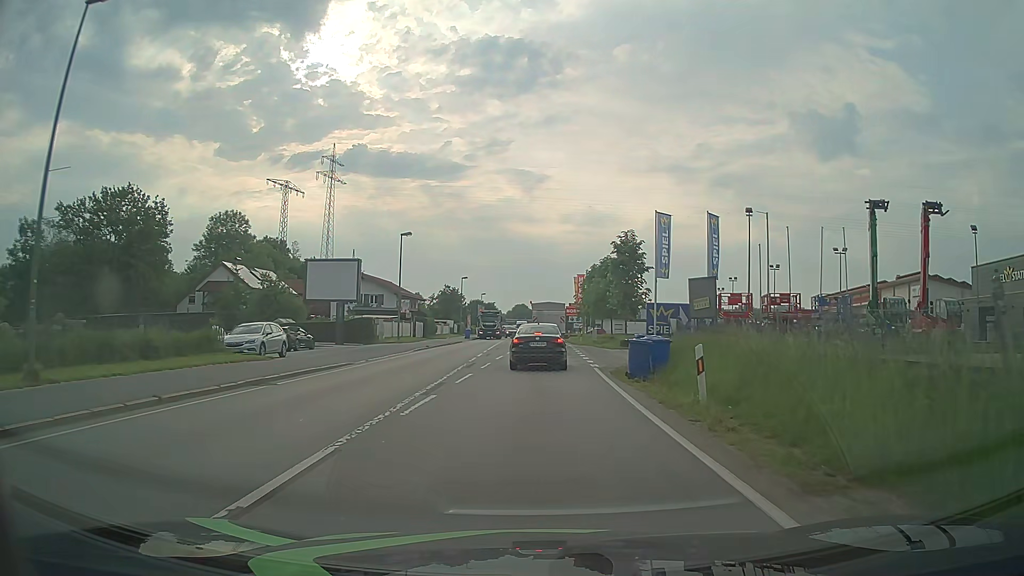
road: primary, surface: asphalt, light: Day
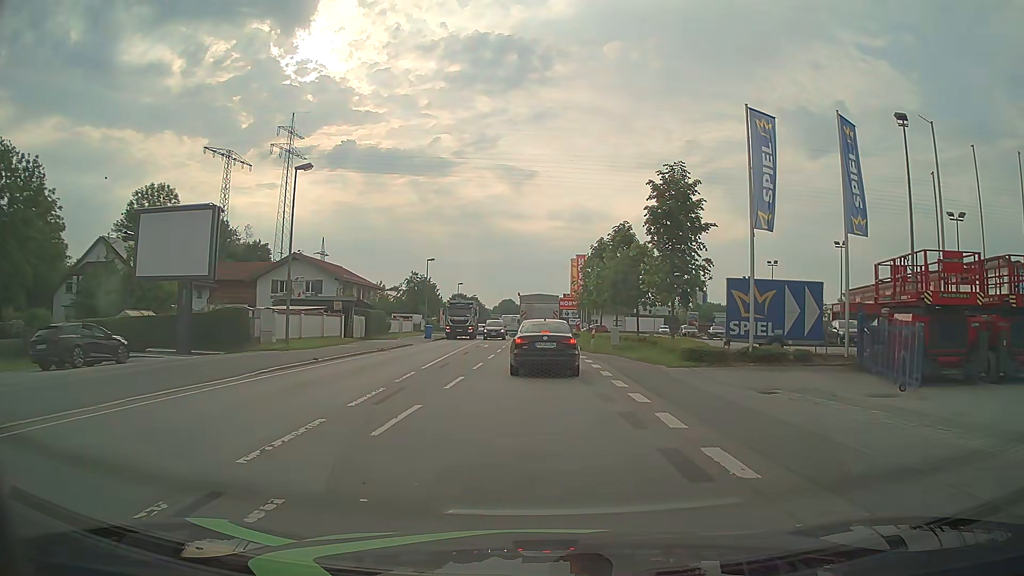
(+0.2, +19.9) m; +1°
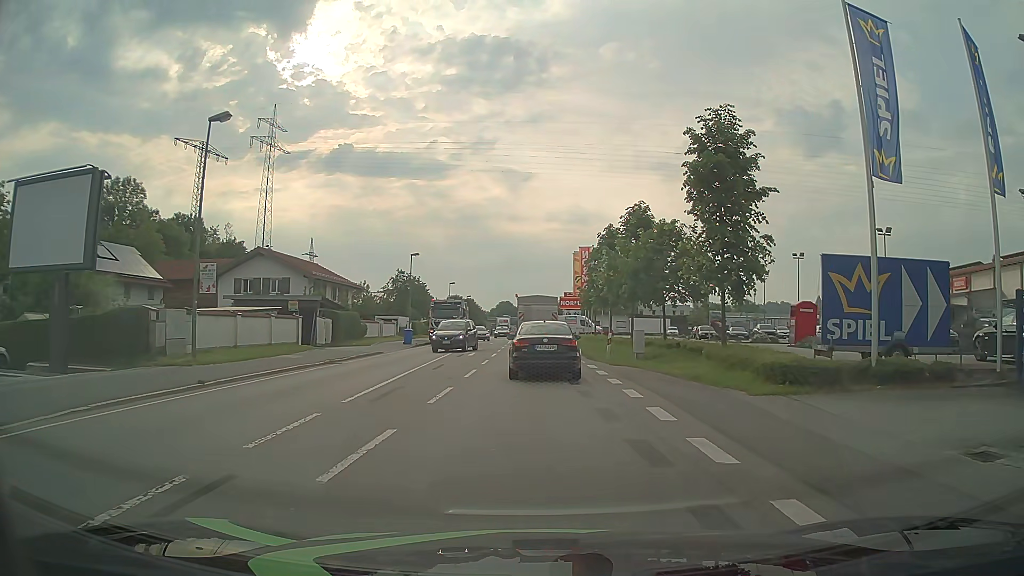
(0.0, +8.1) m; +1°
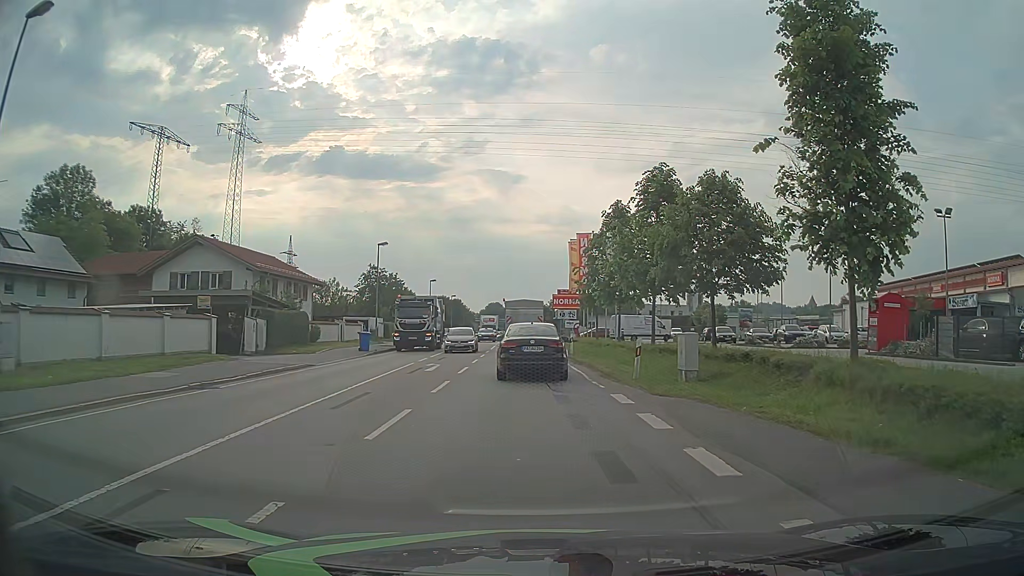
(-0.1, +9.6) m; +1°
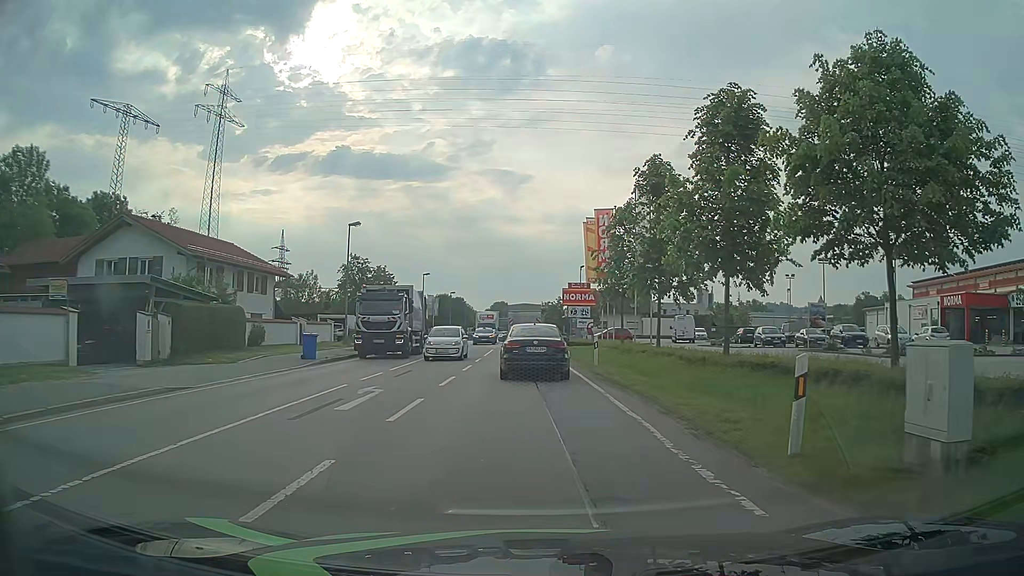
(-0.1, +10.3) m; -2°
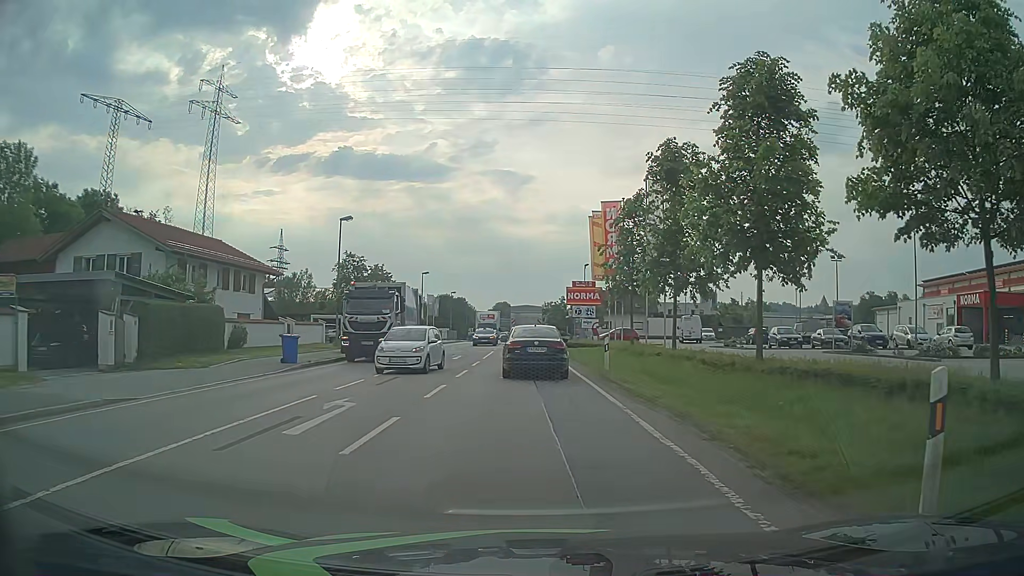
(0.0, +2.6) m; +1°
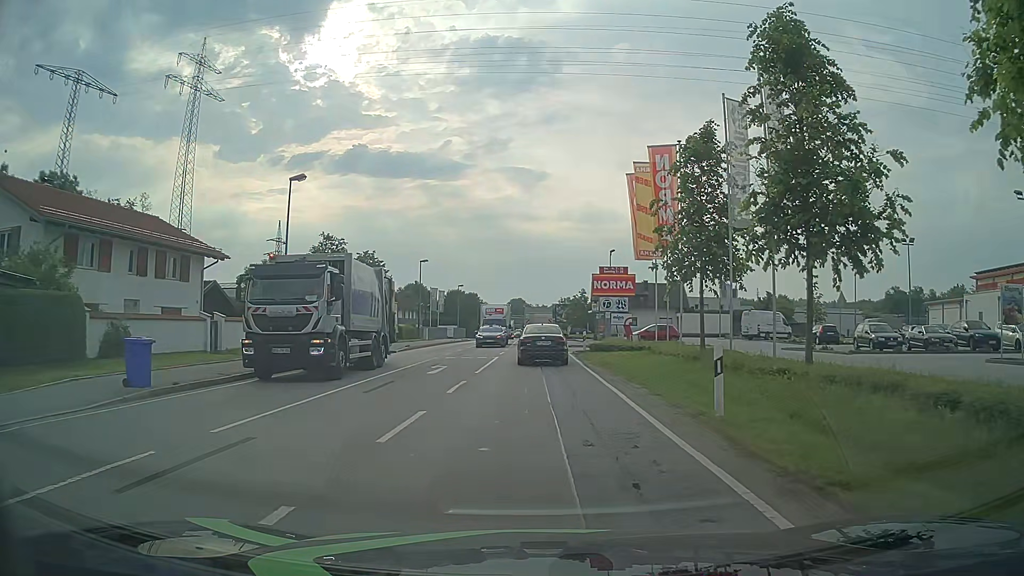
(-0.1, +11.3) m; -1°
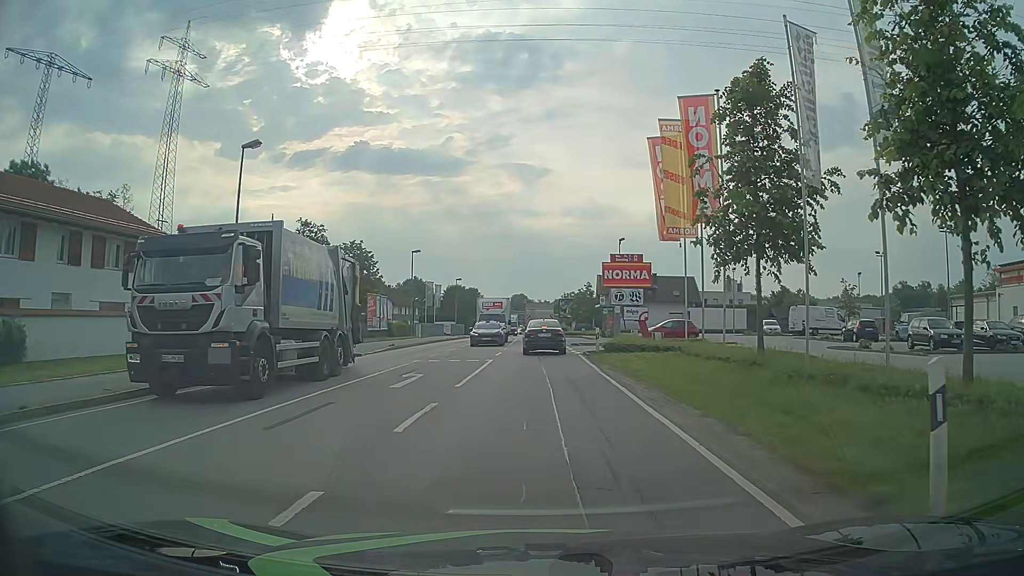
(0.0, +5.5) m; -1°
(0, +10) (0, +20) (0, +30) (0, +40) (0, +50) (0, +60) (0, +70) (0, +80) (0, +90) (+1, +100) m
